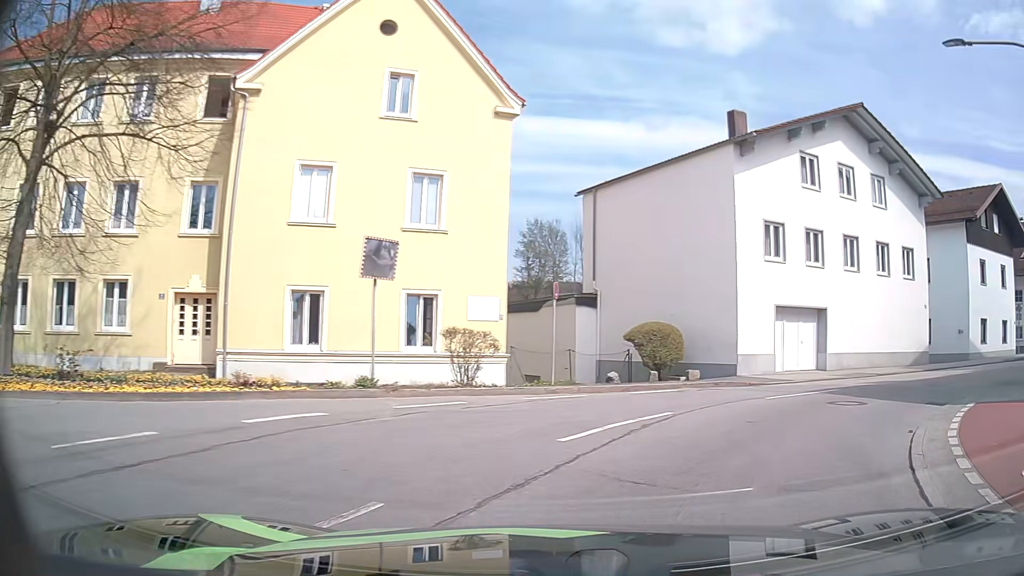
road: unclassified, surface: asphalt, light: Day
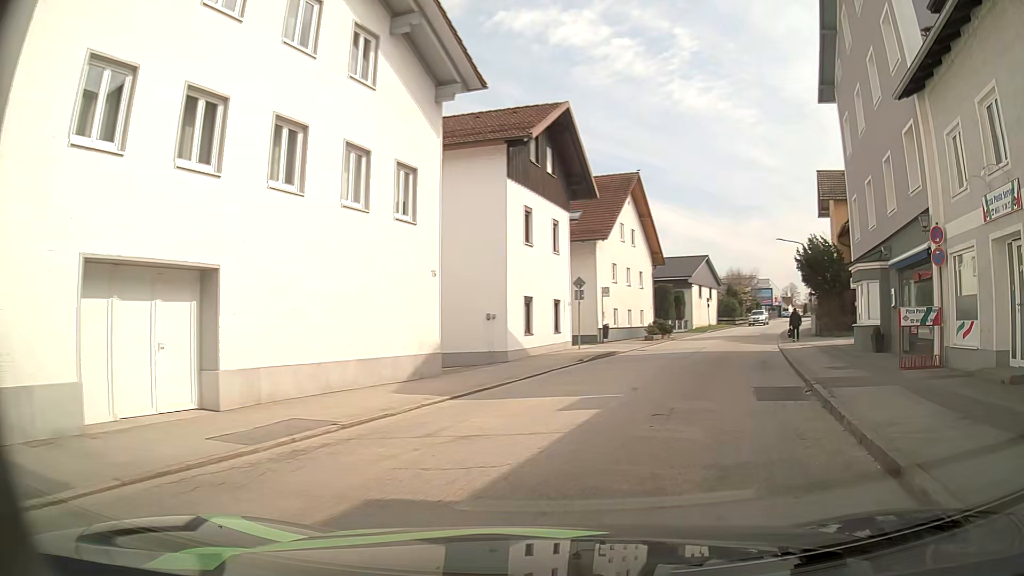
(+5.9, +13.4) m; +45°
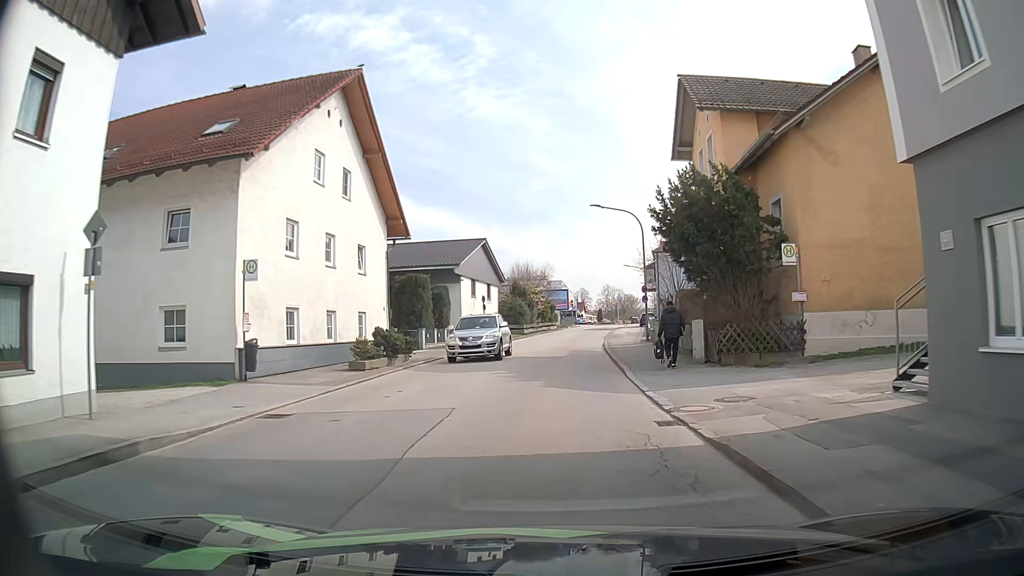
(+4.9, +19.3) m; +20°
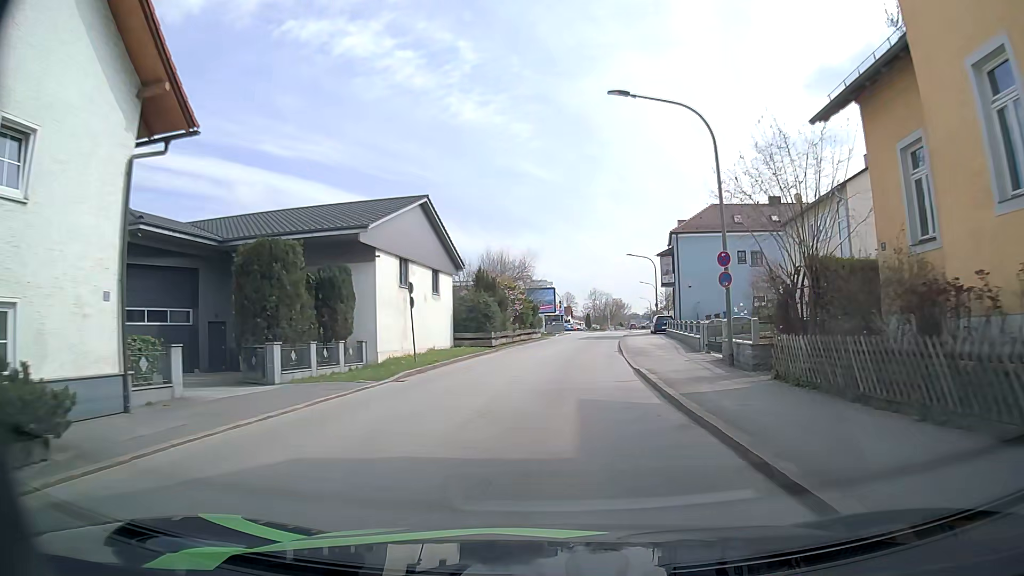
(+0.1, +19.0) m; +1°
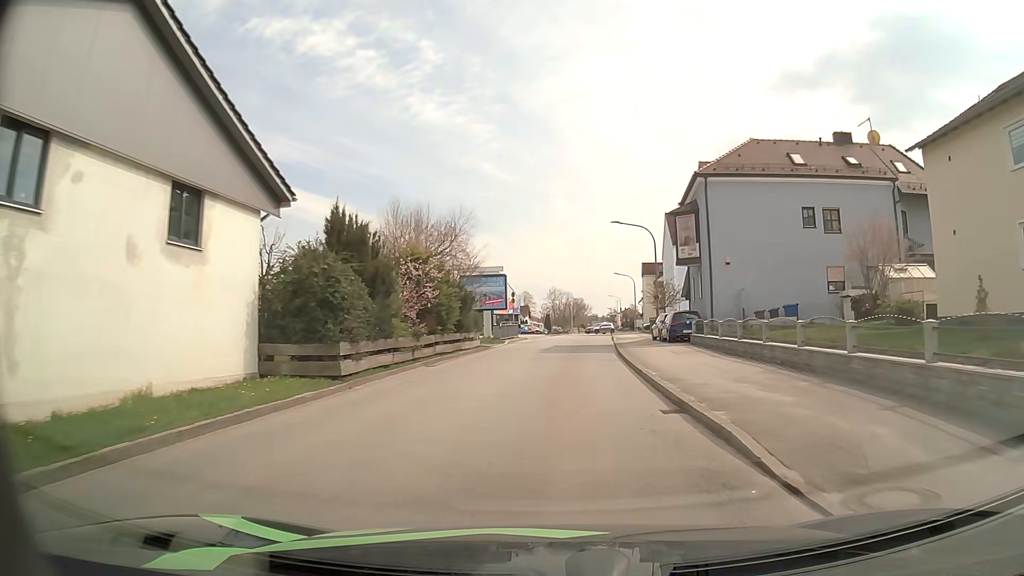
(+0.8, +21.5) m; +4°
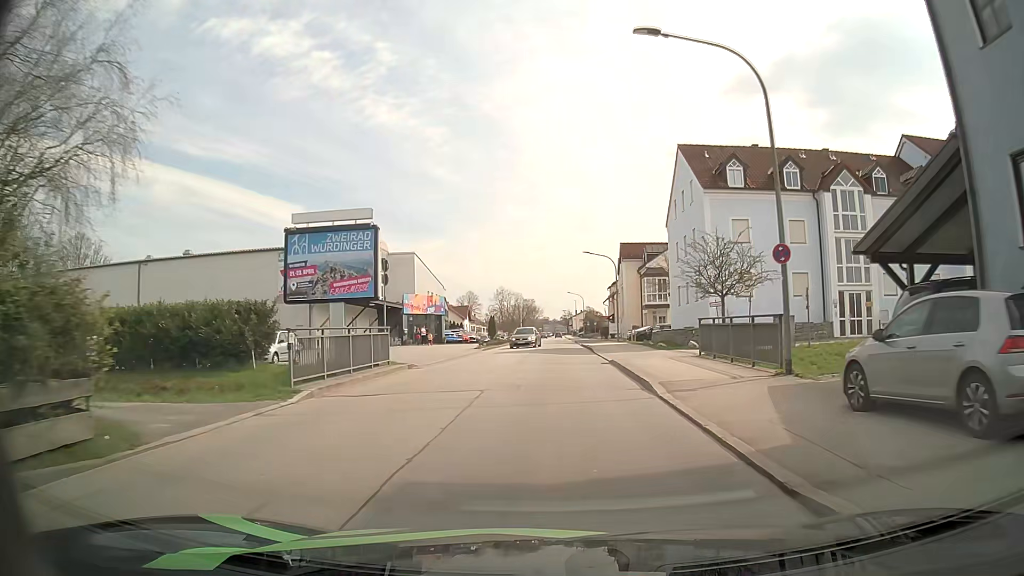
(+1.2, +29.6) m; +4°
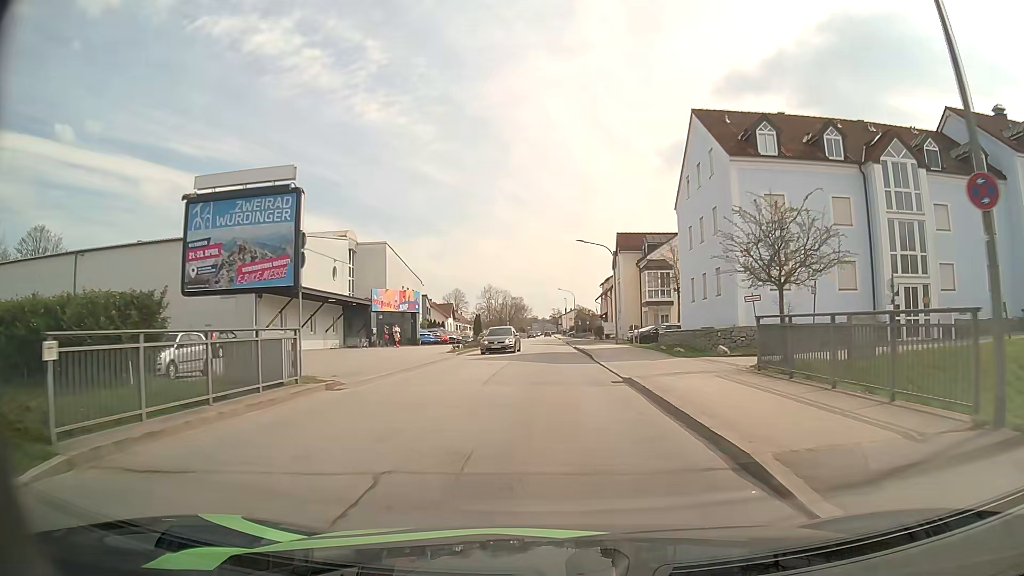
(+0.1, +7.3) m; +1°
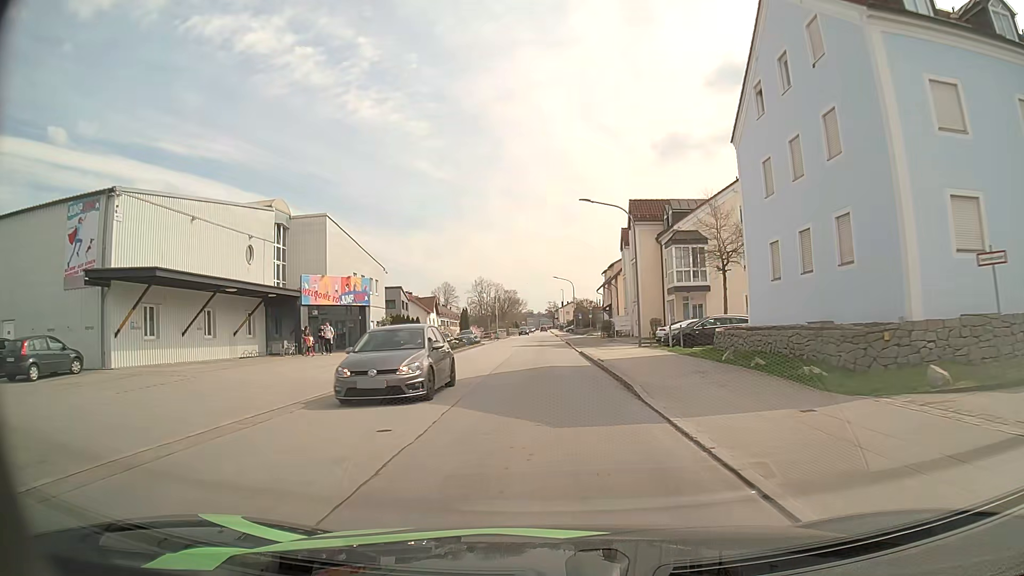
(0.0, +14.5) m; 0°
(0, +10) (0, +20) (0, +30) (0, +40) (0, +50) (0, +60) (0, +70) (-1, +80) (-1, +90) (-1, +100) m
